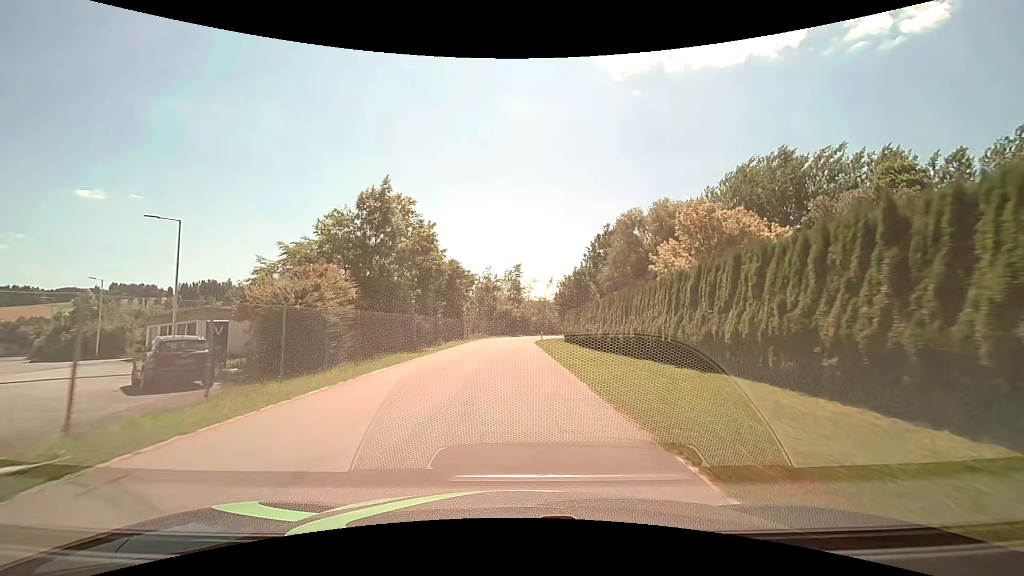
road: residential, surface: asphalt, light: Day
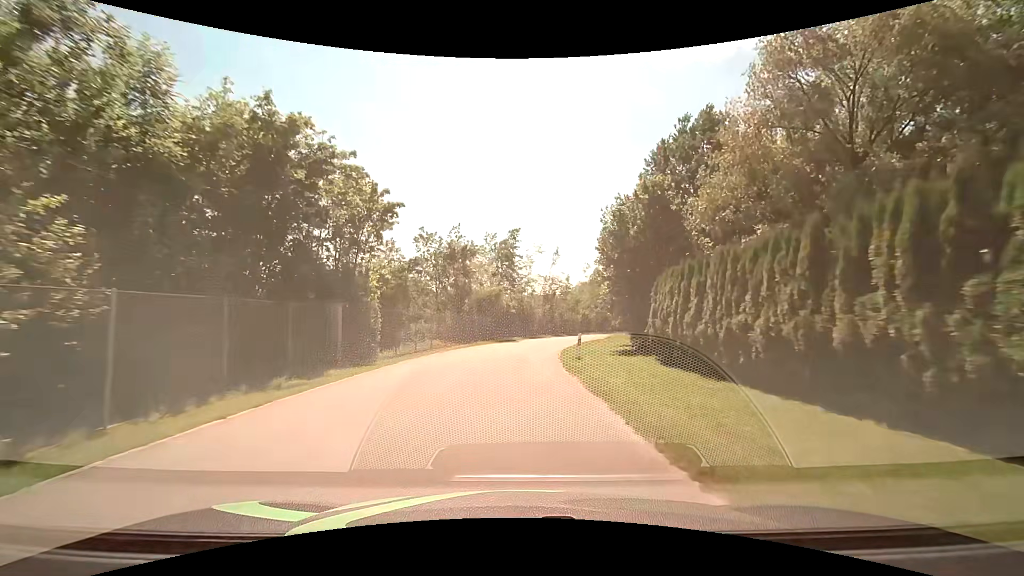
(0.0, +35.9) m; +1°
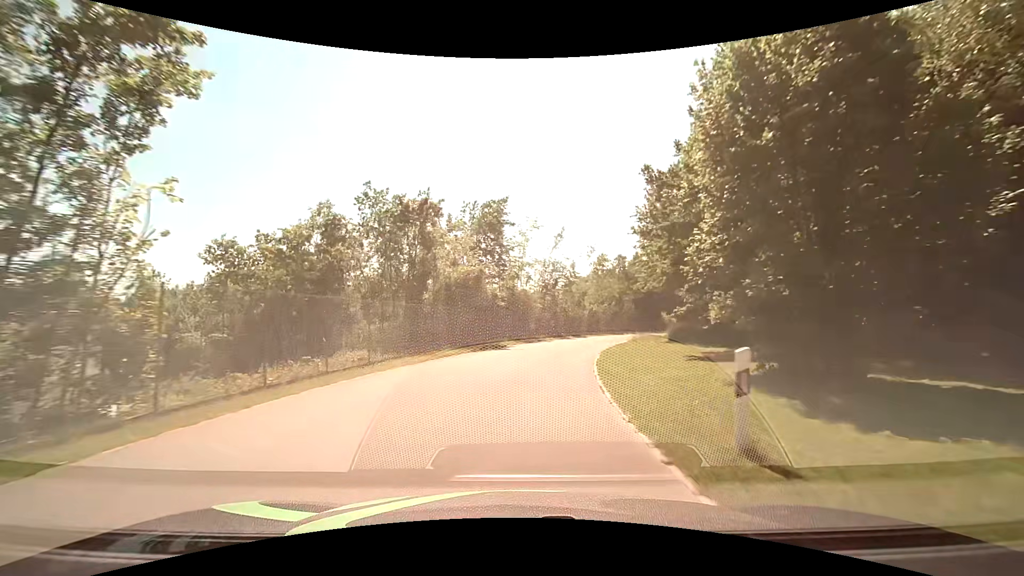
(0.0, +14.6) m; +1°
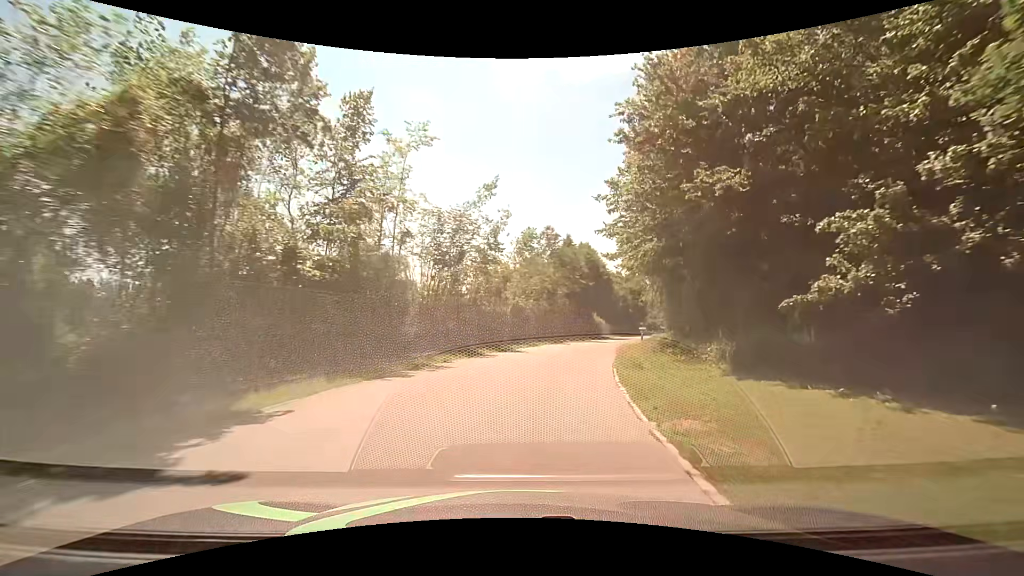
(+1.4, +21.8) m; +9°
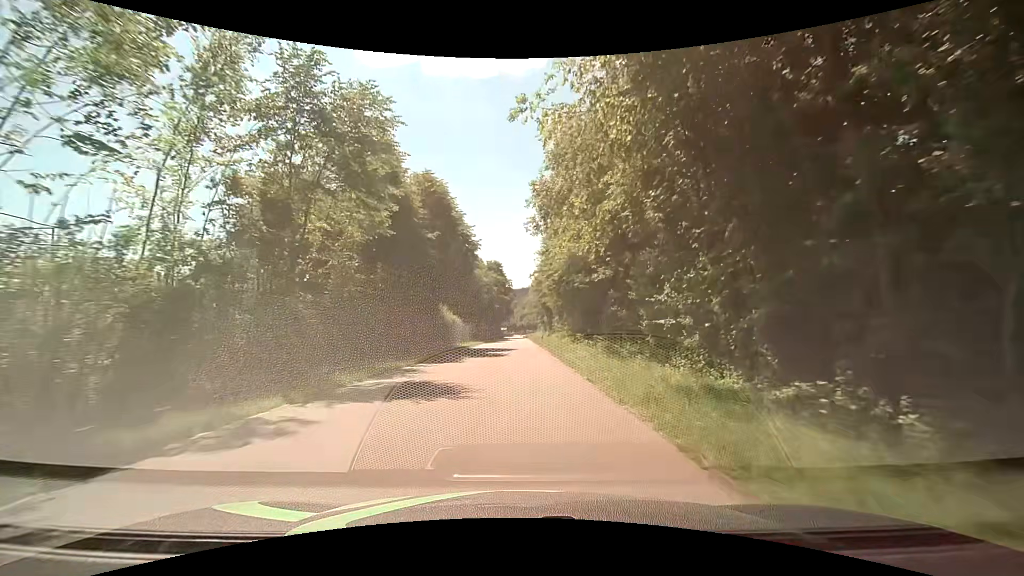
(+5.7, +35.3) m; +16°
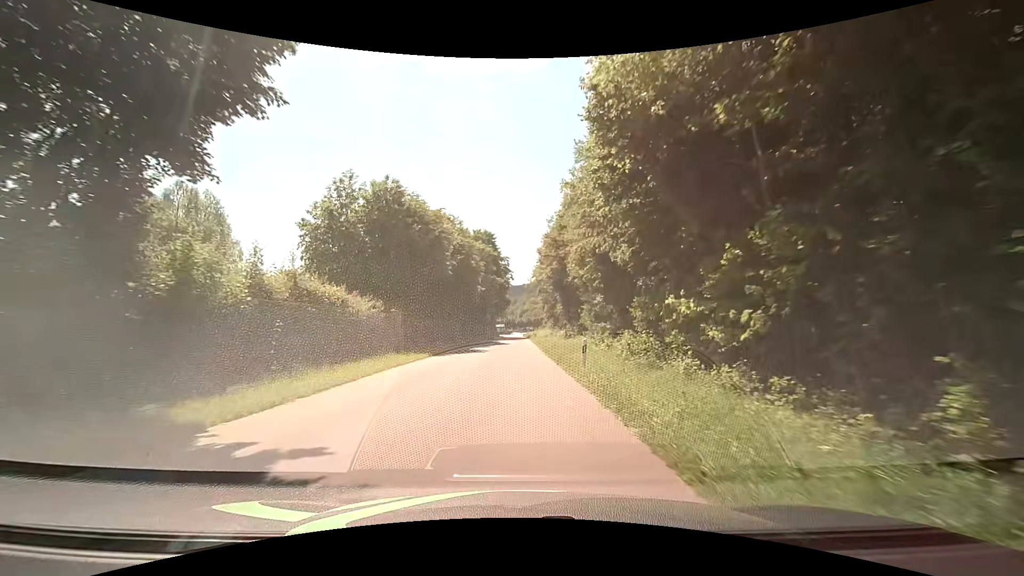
(+0.8, +35.4) m; +1°
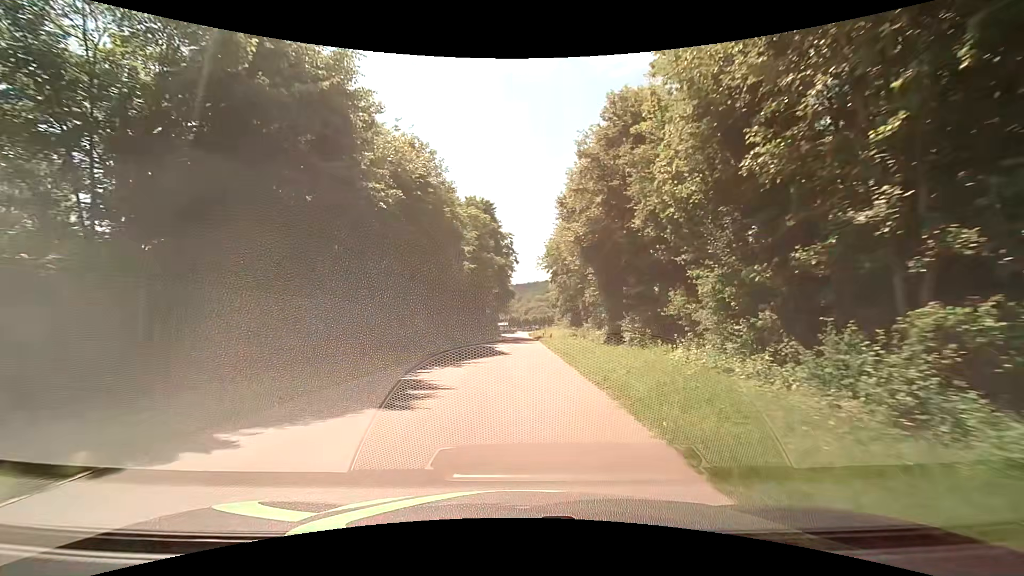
(-0.1, +21.3) m; 0°
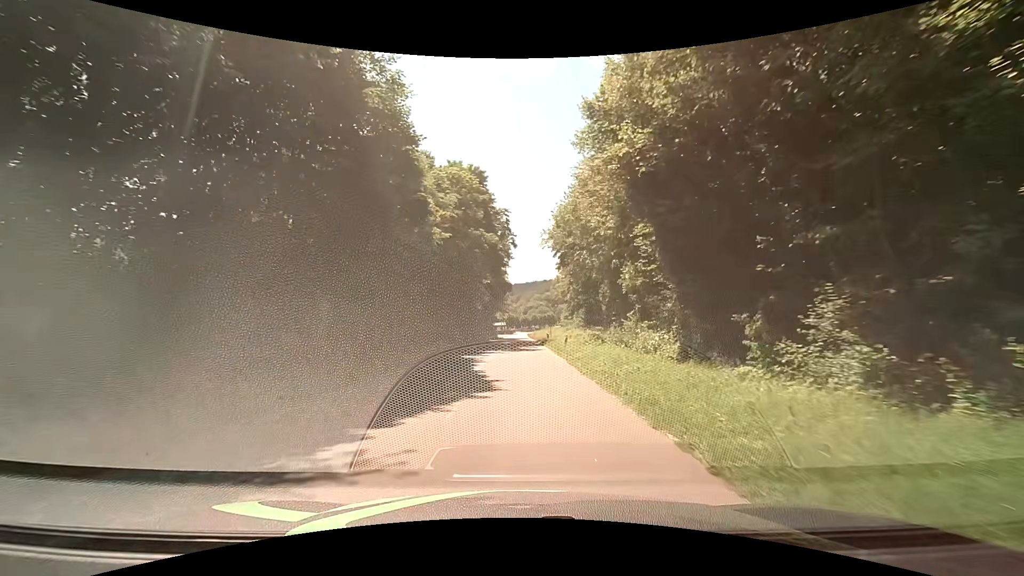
(0.0, +14.3) m; 0°
(0, +10) (0, +20) (0, +30) (0, +40) (0, +50) (+1, +60) (+1, +70) (+1, +80) (+1, +90) (+1, +100) m
